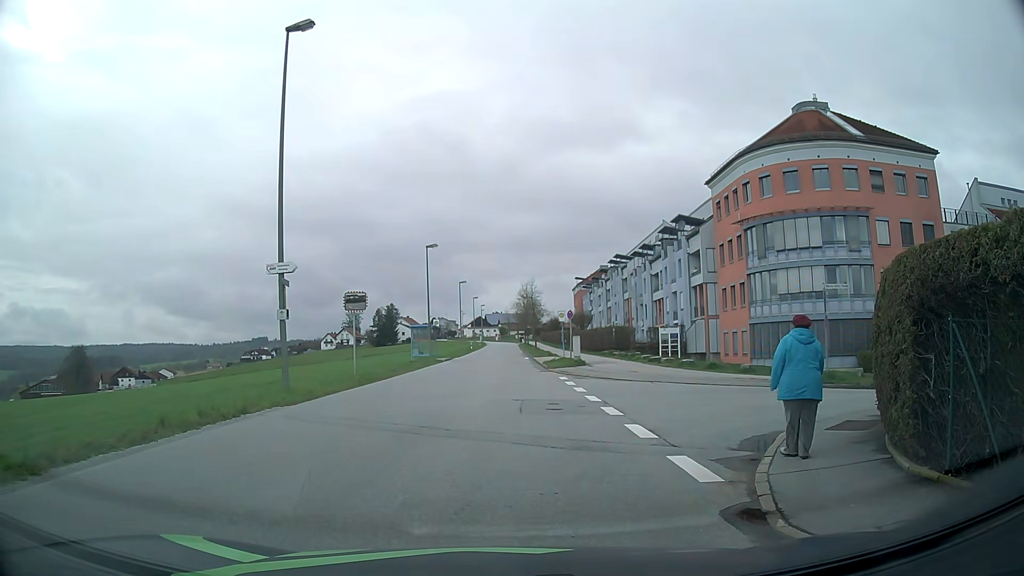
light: Day
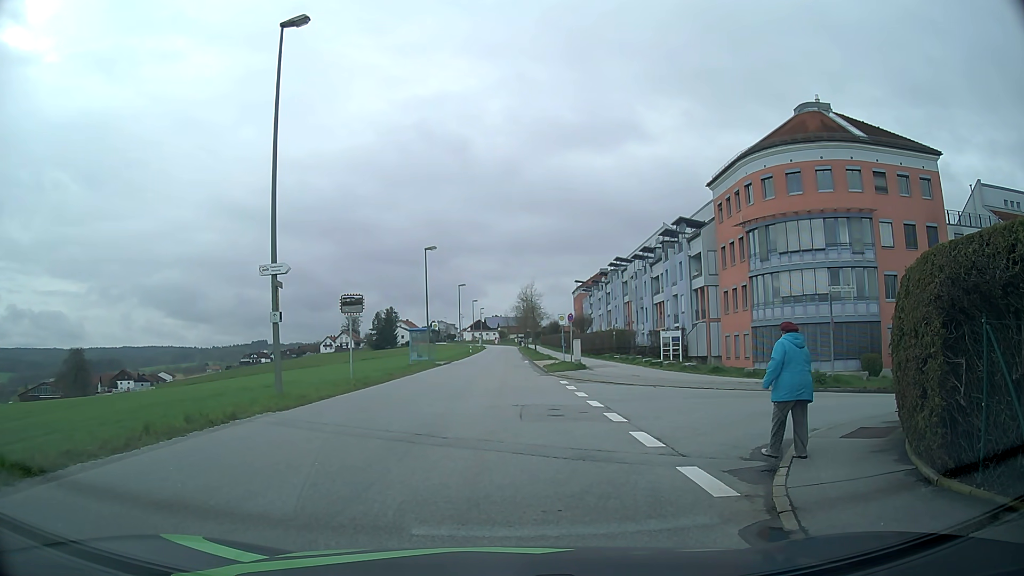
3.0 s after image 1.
(0.0, +0.5) m; 0°
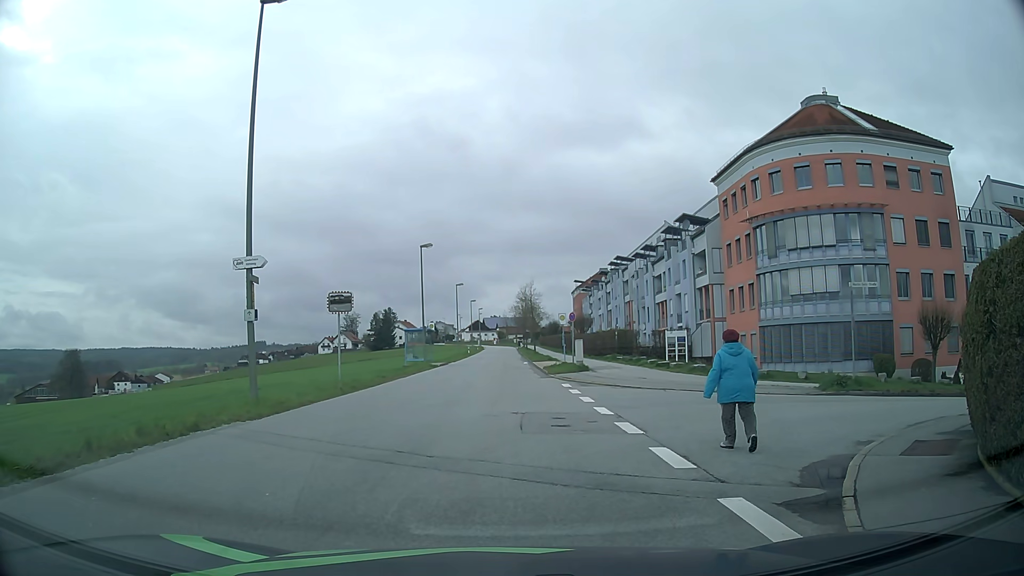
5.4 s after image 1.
(0.0, +1.7) m; 0°
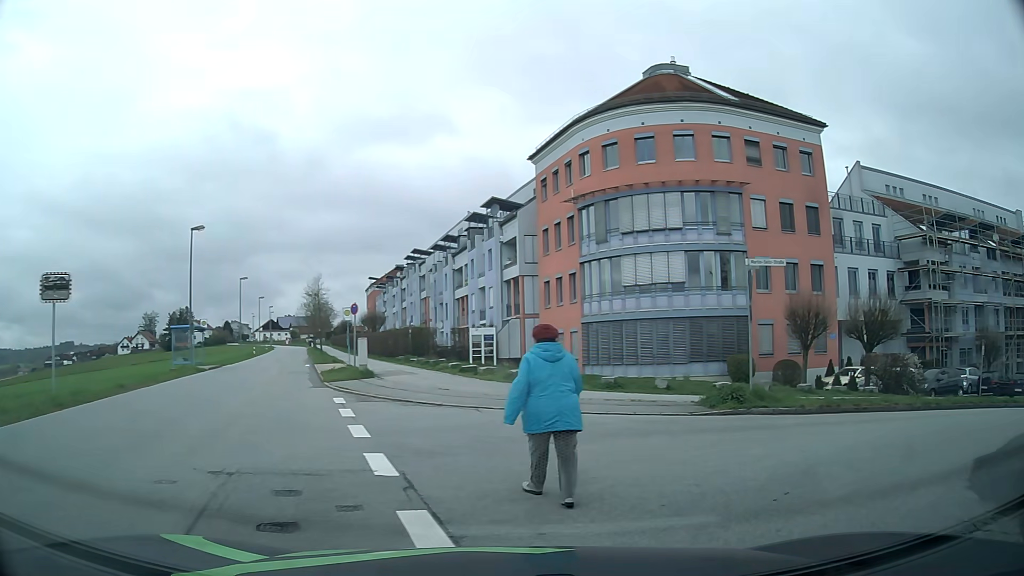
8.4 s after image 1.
(+0.7, +6.6) m; +19°
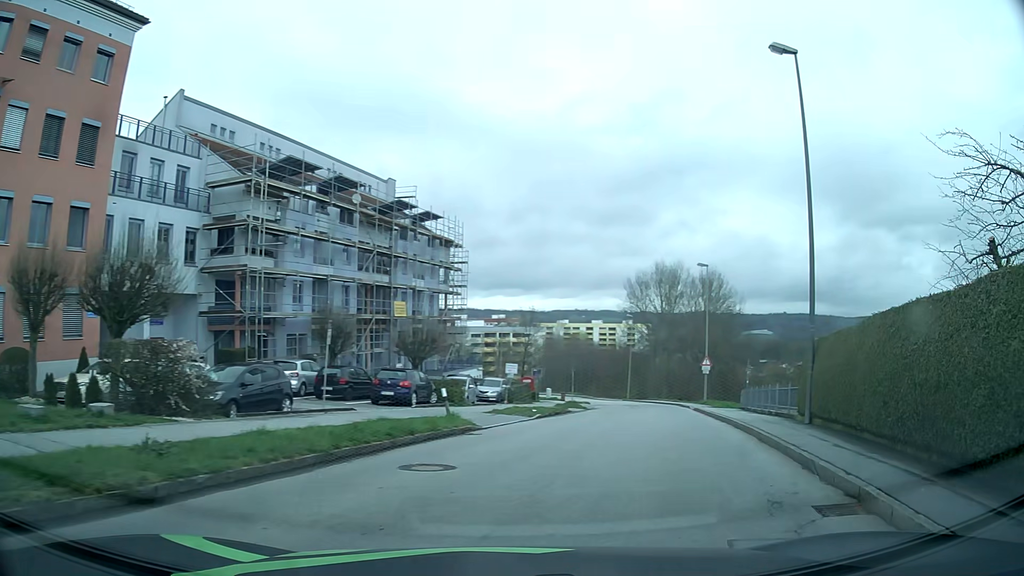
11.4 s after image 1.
(+6.1, +10.5) m; +56°
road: residential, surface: asphalt
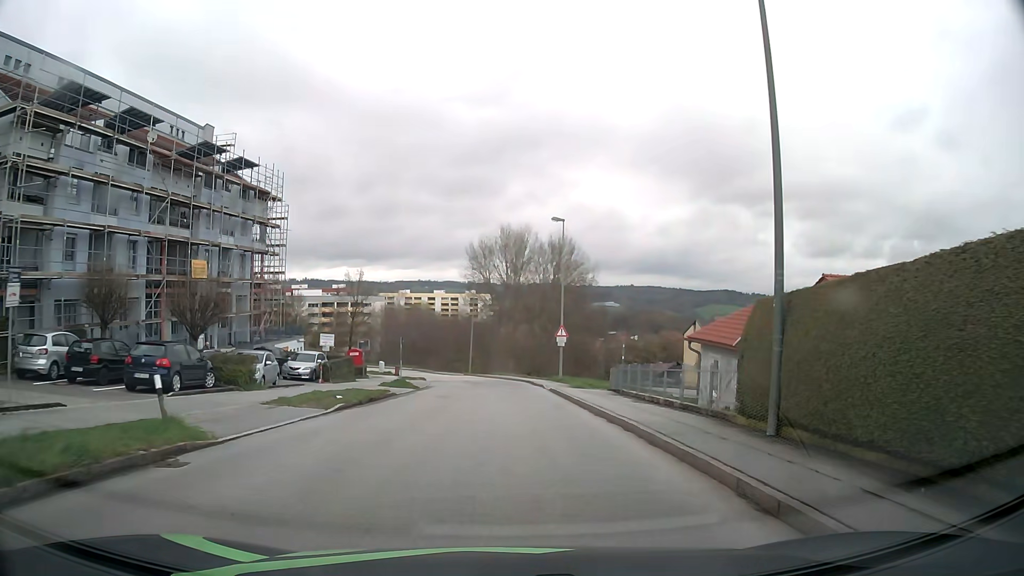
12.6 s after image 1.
(+1.3, +7.5) m; +15°
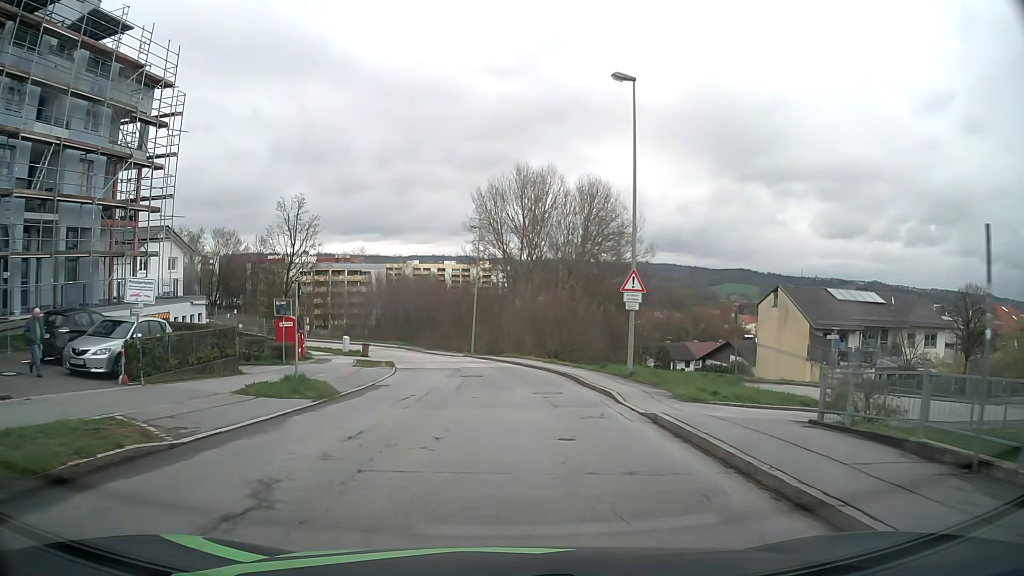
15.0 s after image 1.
(-0.1, +20.2) m; -1°
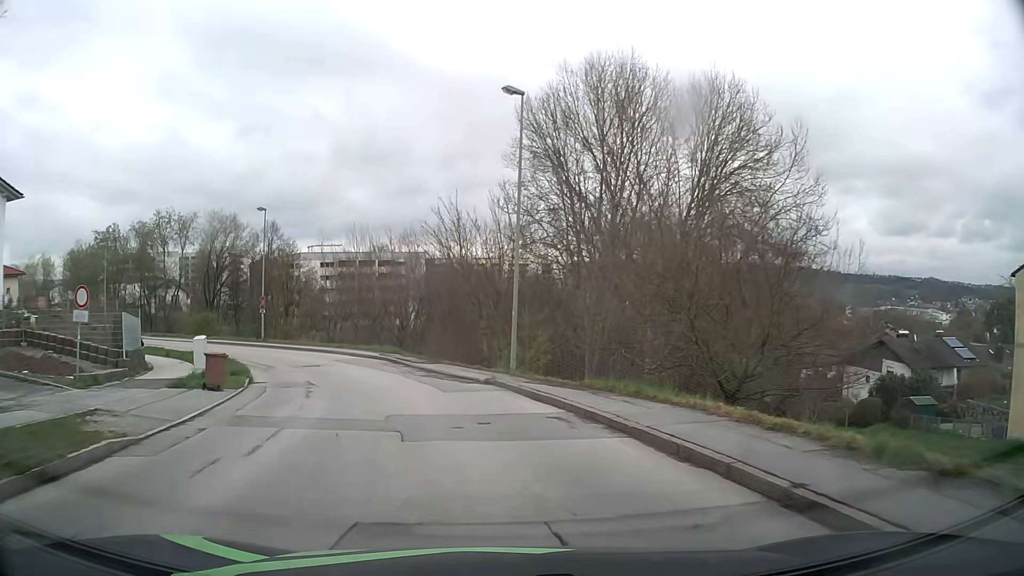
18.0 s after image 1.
(-0.5, +29.0) m; -5°
